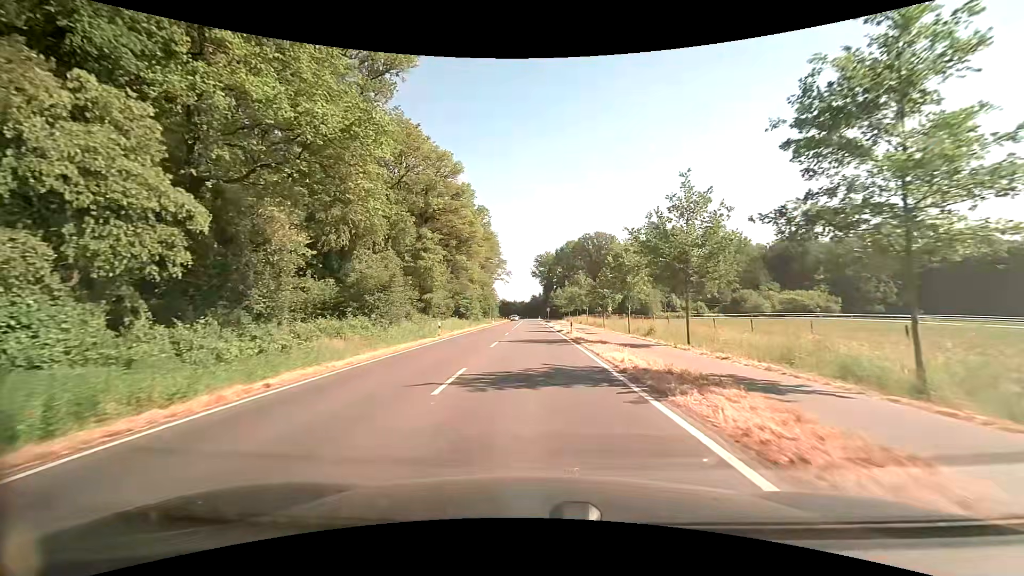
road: secondary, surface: asphalt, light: Day
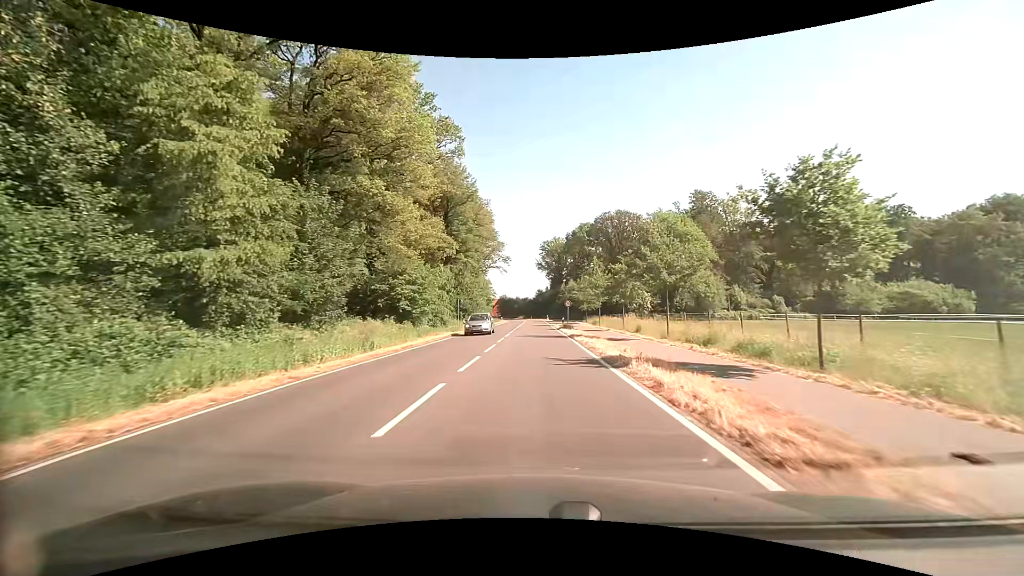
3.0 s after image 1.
(-0.1, +39.1) m; 0°
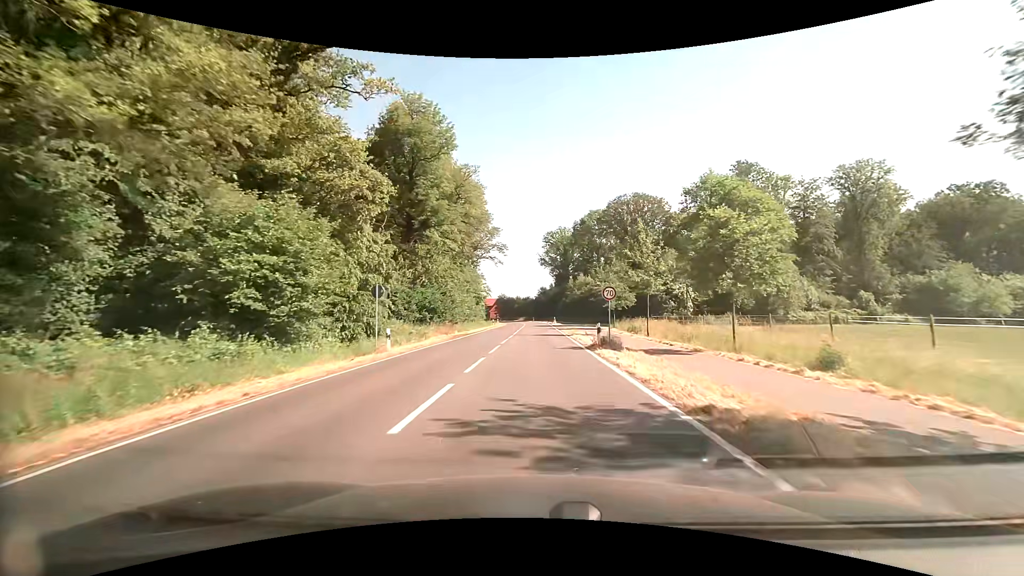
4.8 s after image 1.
(-0.1, +23.8) m; 0°
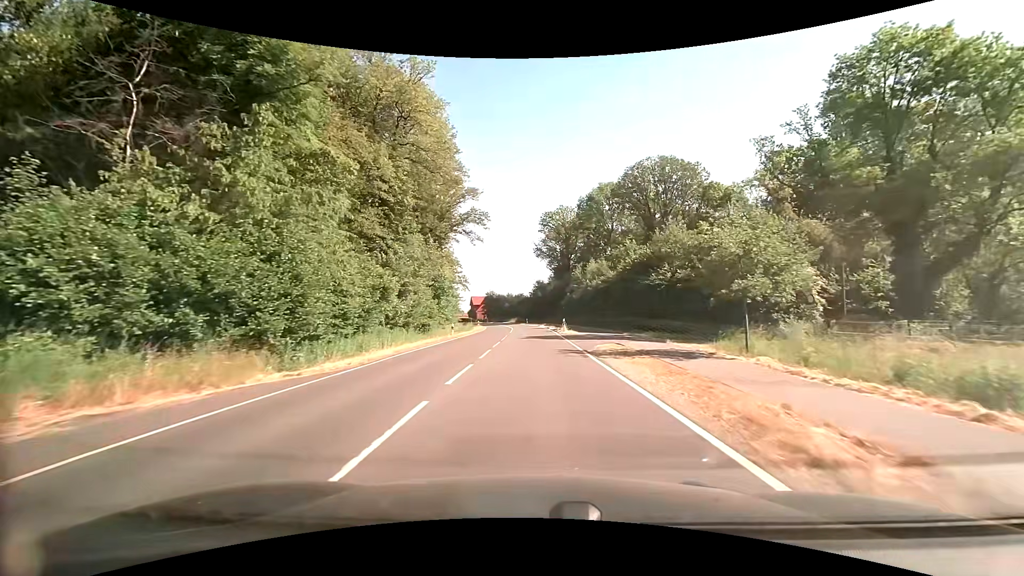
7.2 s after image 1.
(+0.1, +32.1) m; 0°
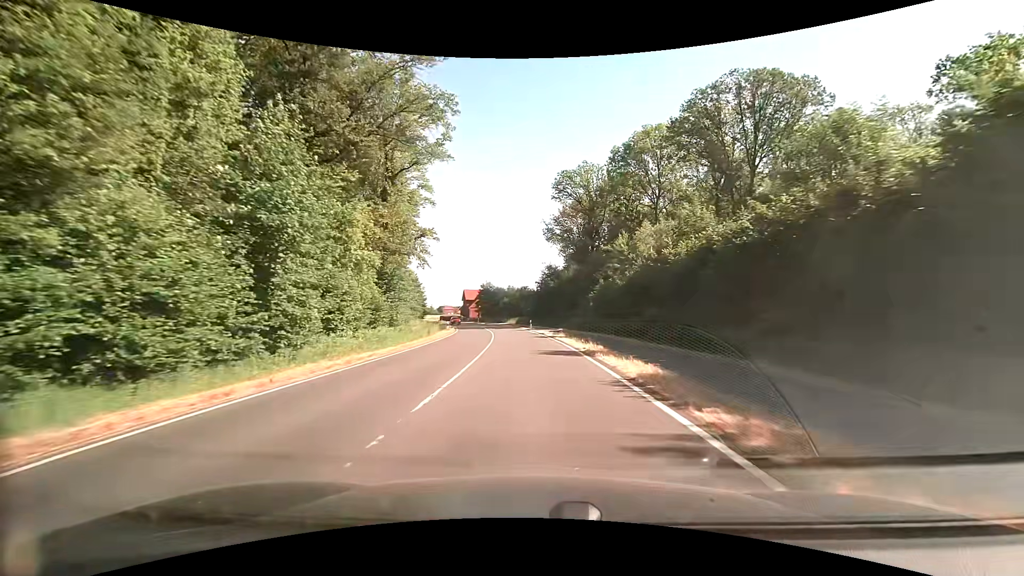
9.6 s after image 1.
(-0.3, +37.5) m; -1°
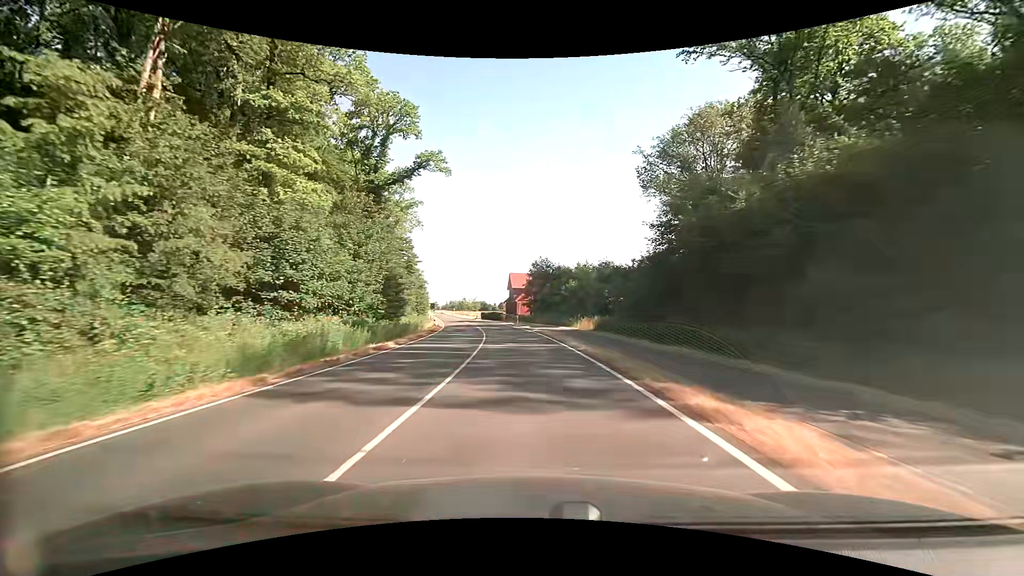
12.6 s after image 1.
(-2.3, +51.8) m; -7°
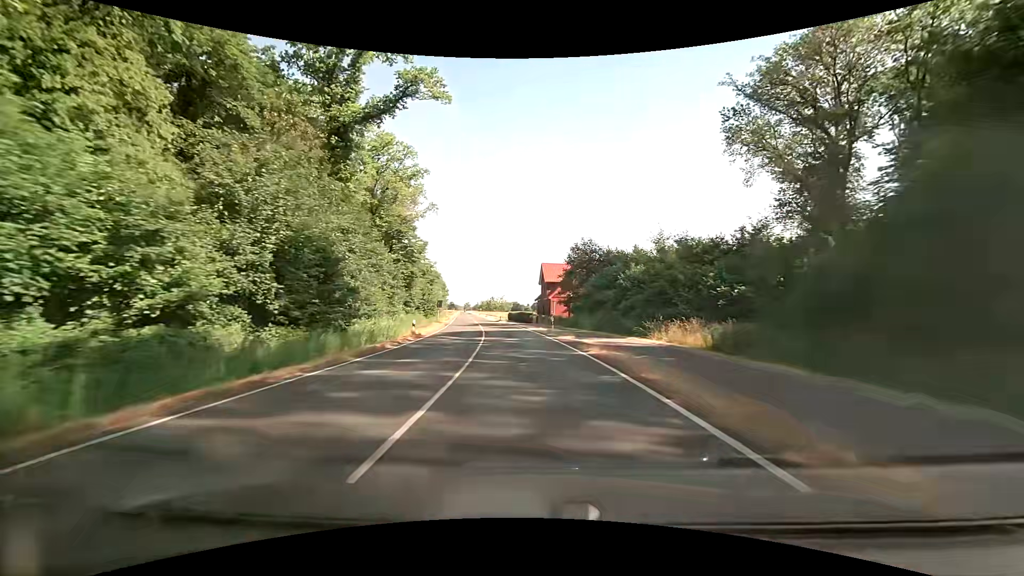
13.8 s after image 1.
(-0.7, +21.4) m; -4°
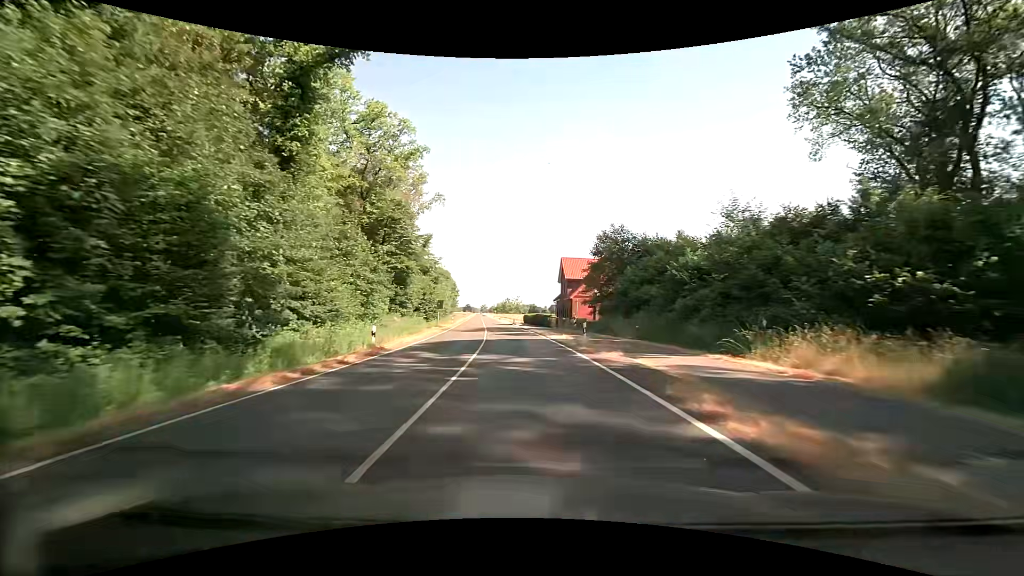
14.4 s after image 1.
(-0.2, +10.9) m; -2°
(0, +10) (-1, +20) (-1, +30) (-2, +40) (-3, +50) (-4, +60) (-5, +70) (-6, +80) (-7, +90) (-8, +100) m
